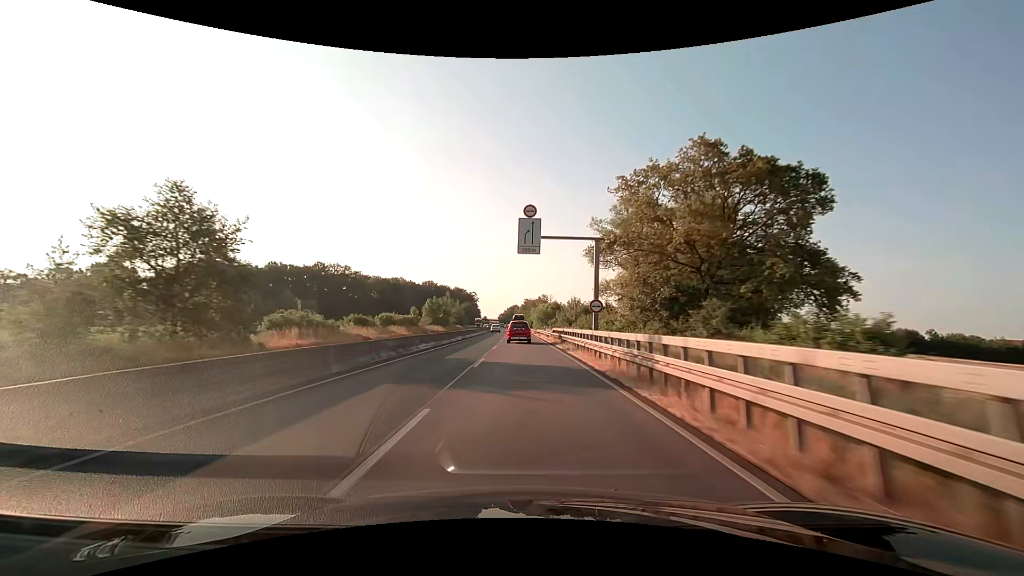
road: trunk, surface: asphalt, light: Day
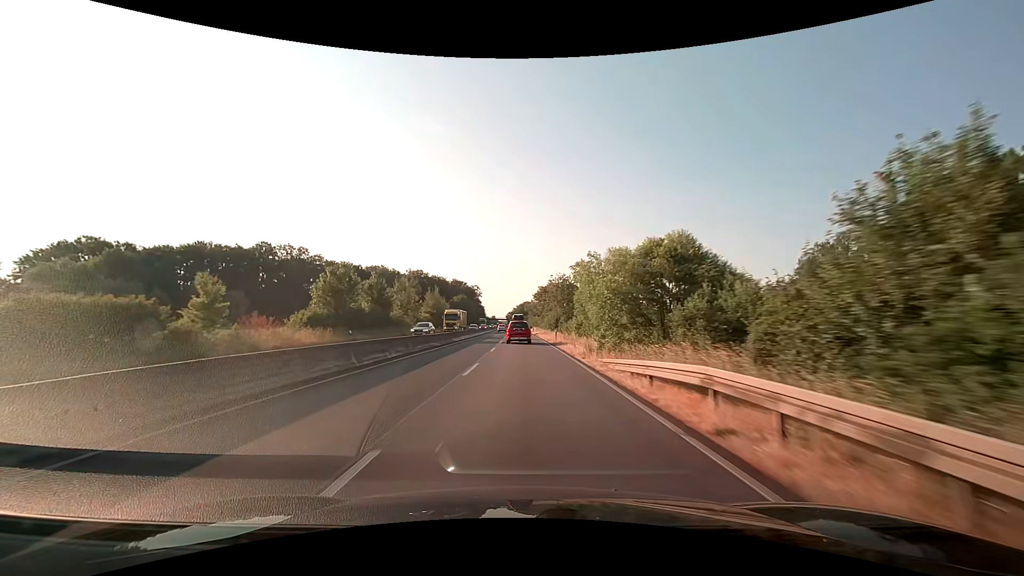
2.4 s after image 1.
(-0.6, +62.6) m; -1°
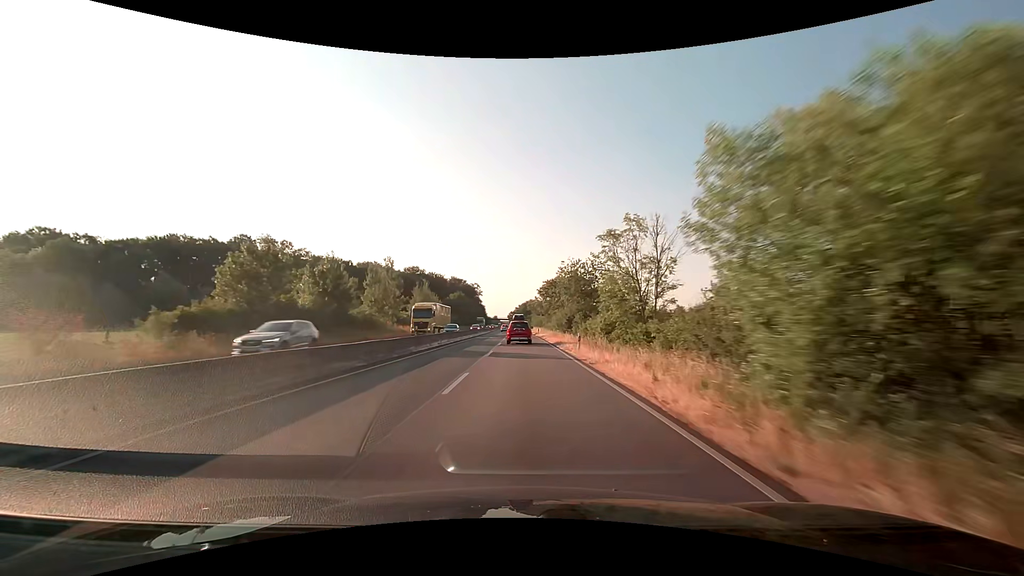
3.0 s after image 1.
(-0.1, +15.5) m; 0°
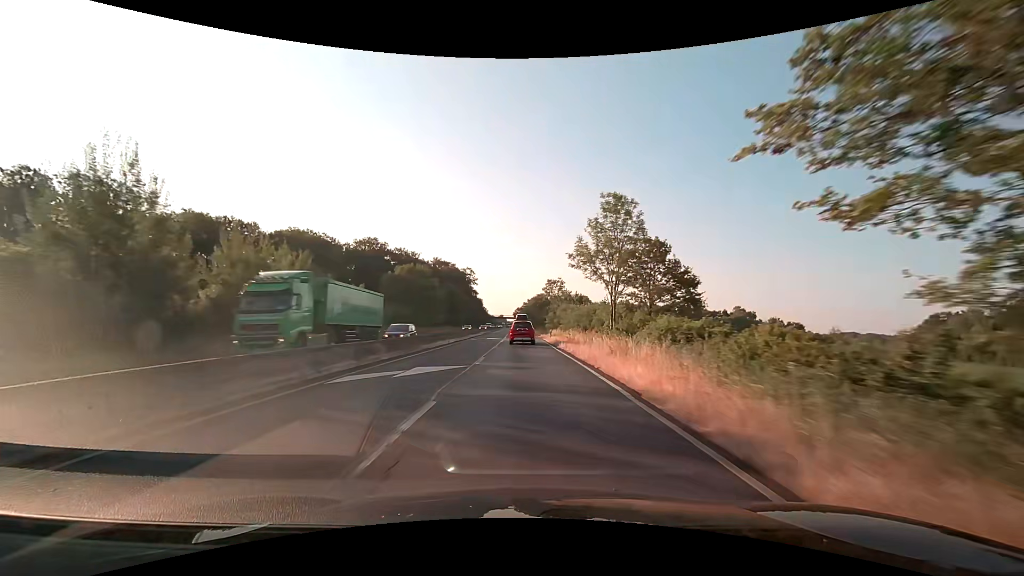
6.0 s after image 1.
(-0.9, +77.2) m; -1°
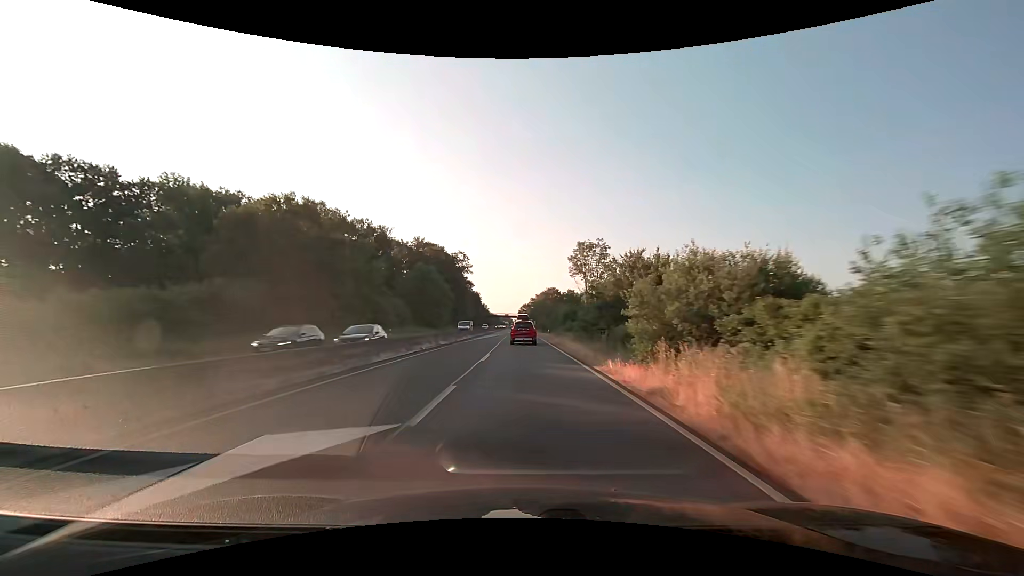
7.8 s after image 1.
(-0.2, +45.7) m; 0°
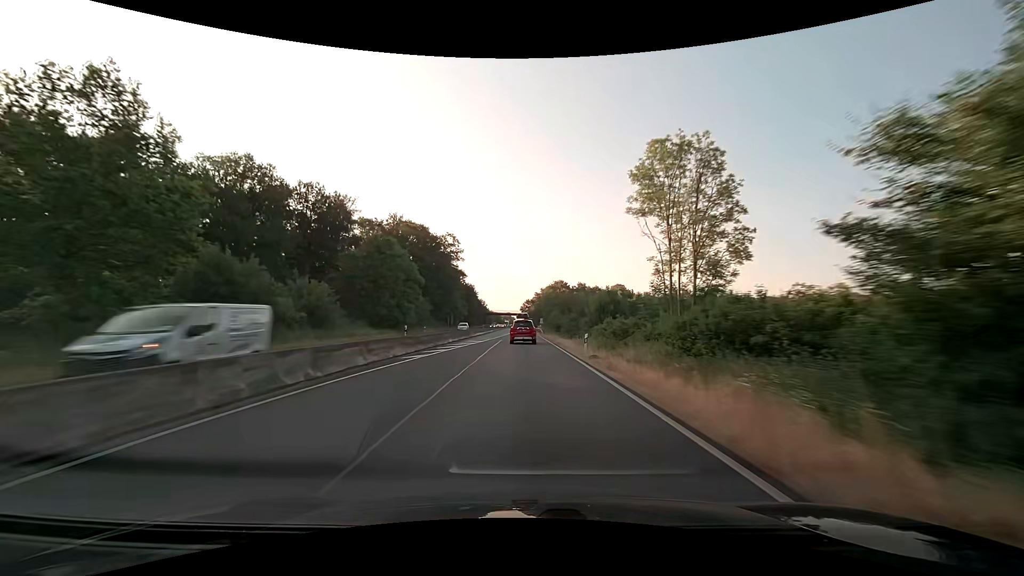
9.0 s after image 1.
(-0.2, +30.2) m; -1°
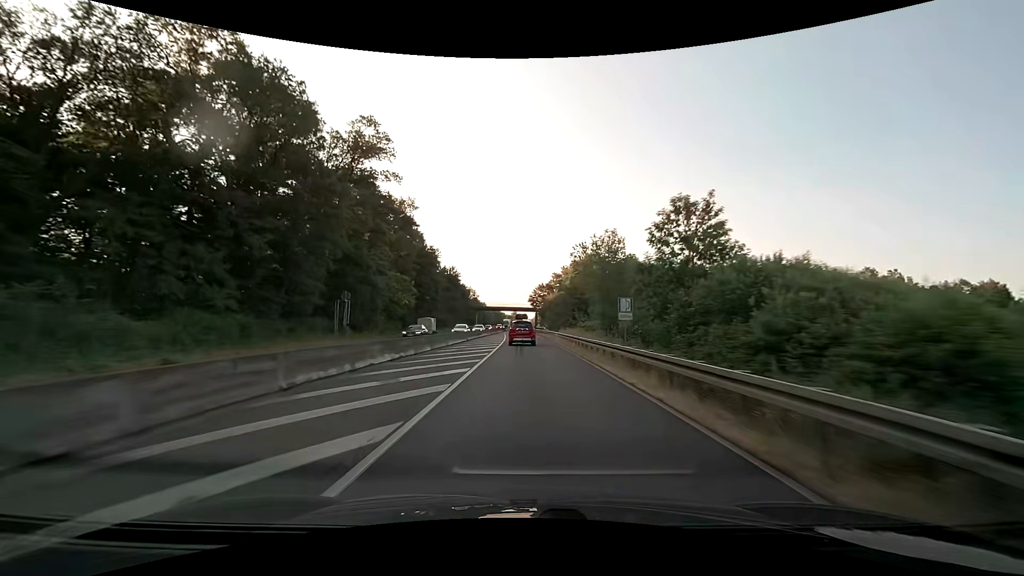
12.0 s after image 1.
(-0.3, +74.2) m; -1°
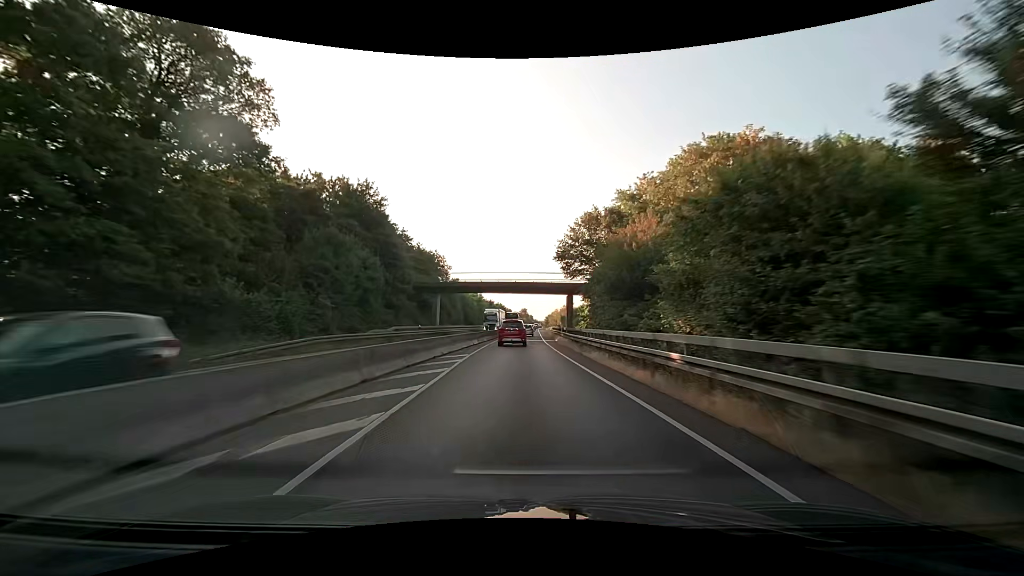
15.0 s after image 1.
(-0.6, +71.1) m; -1°
(0, +10) (0, +20) (0, +30) (0, +40) (0, +50) (+1, +60) (+1, +70) (+2, +80) (+2, +90) (+2, +100) m
